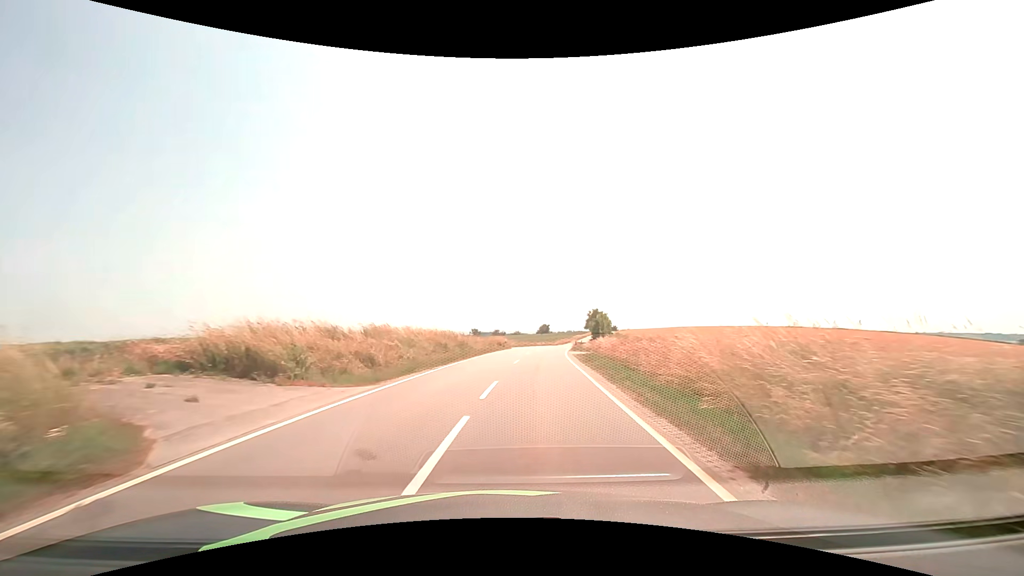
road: tertiary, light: Day
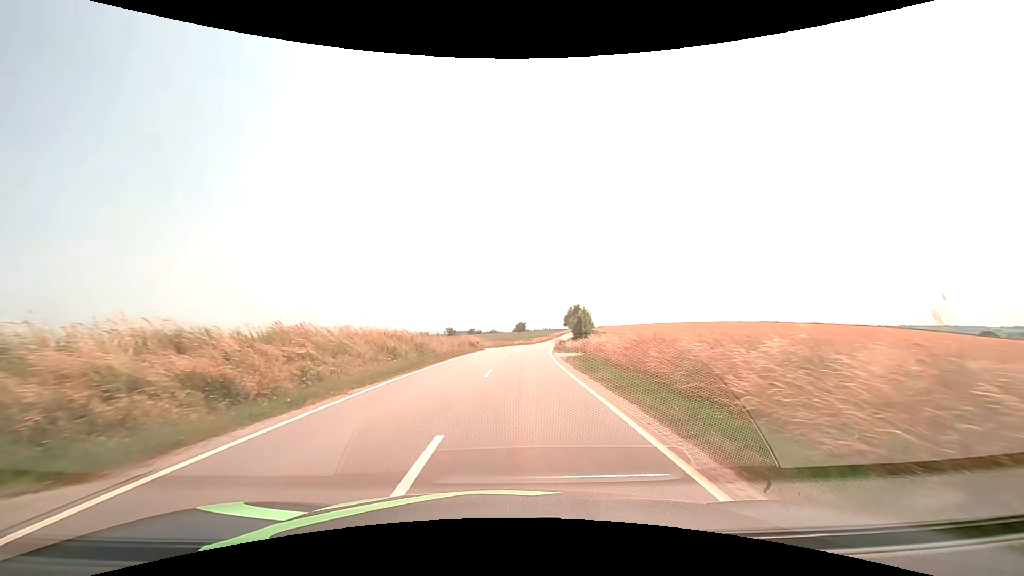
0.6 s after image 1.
(+0.2, +7.4) m; +3°
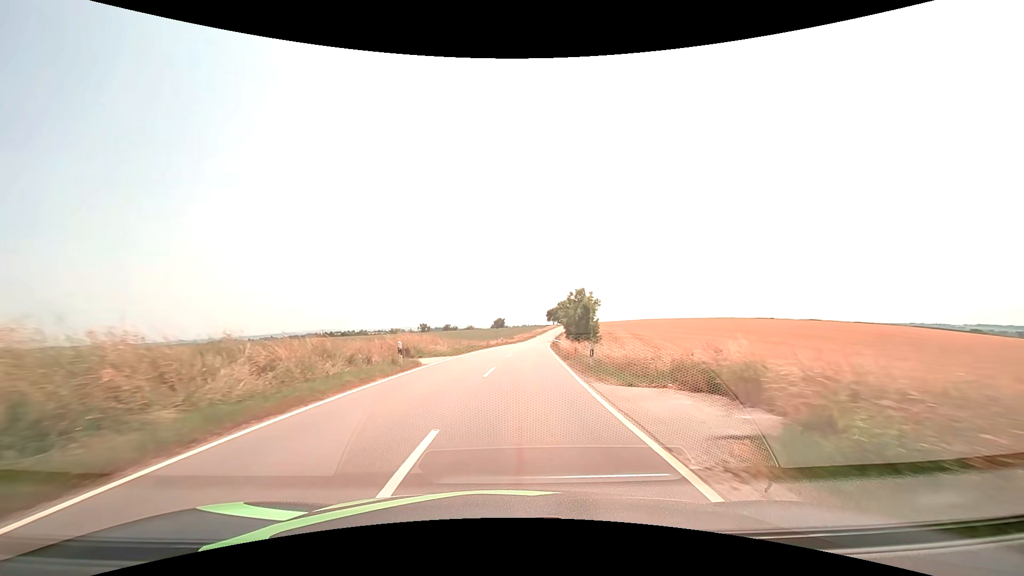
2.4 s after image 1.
(+0.6, +24.5) m; +3°
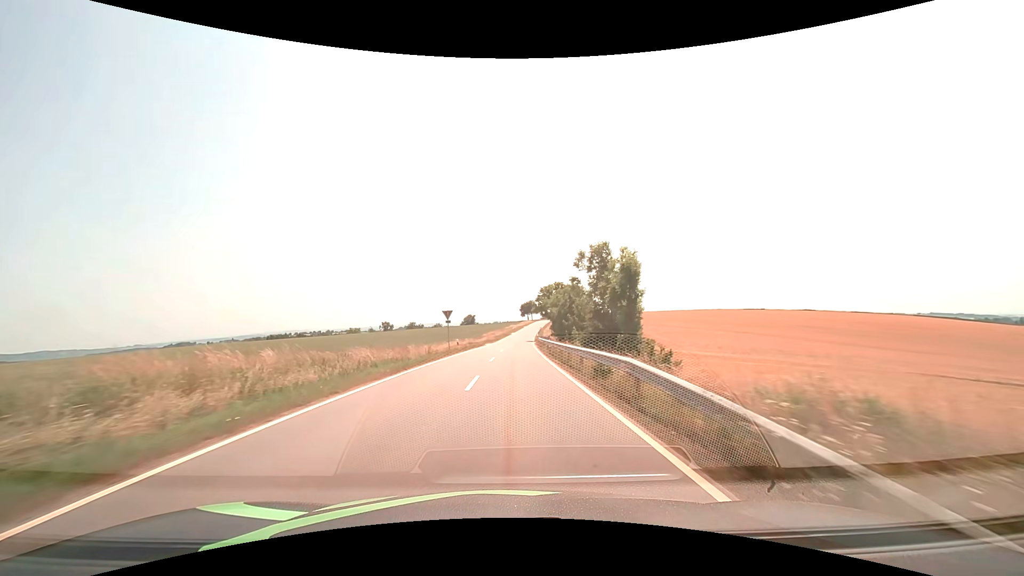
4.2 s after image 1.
(+0.9, +28.0) m; +3°
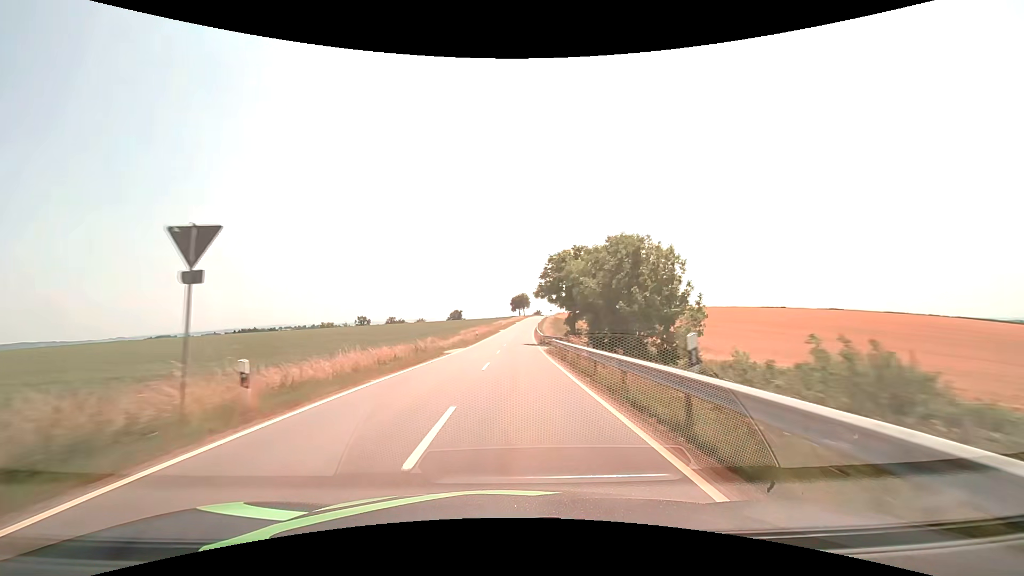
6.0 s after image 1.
(+0.3, +31.1) m; +2°
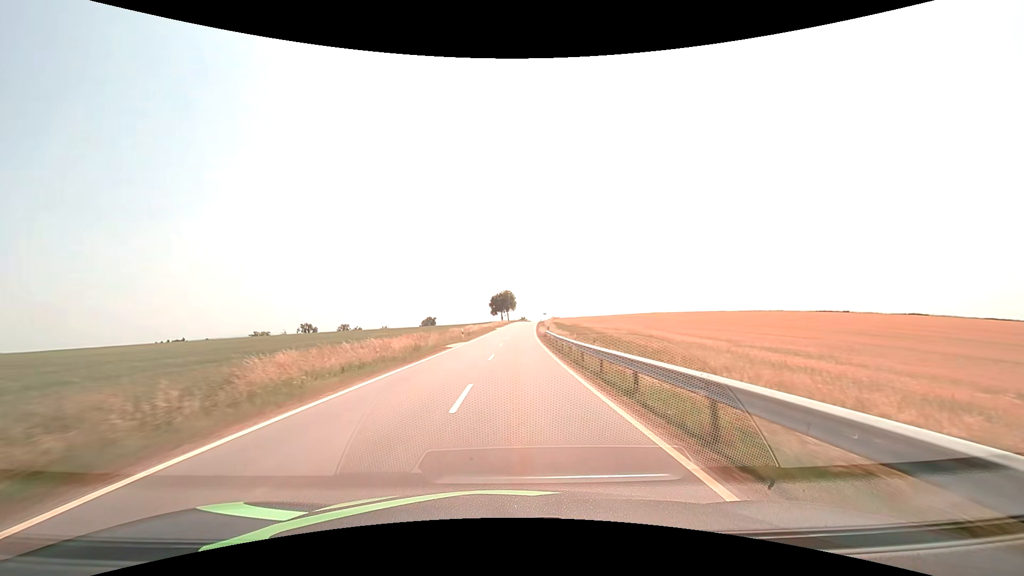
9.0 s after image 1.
(+0.8, +58.0) m; +2°
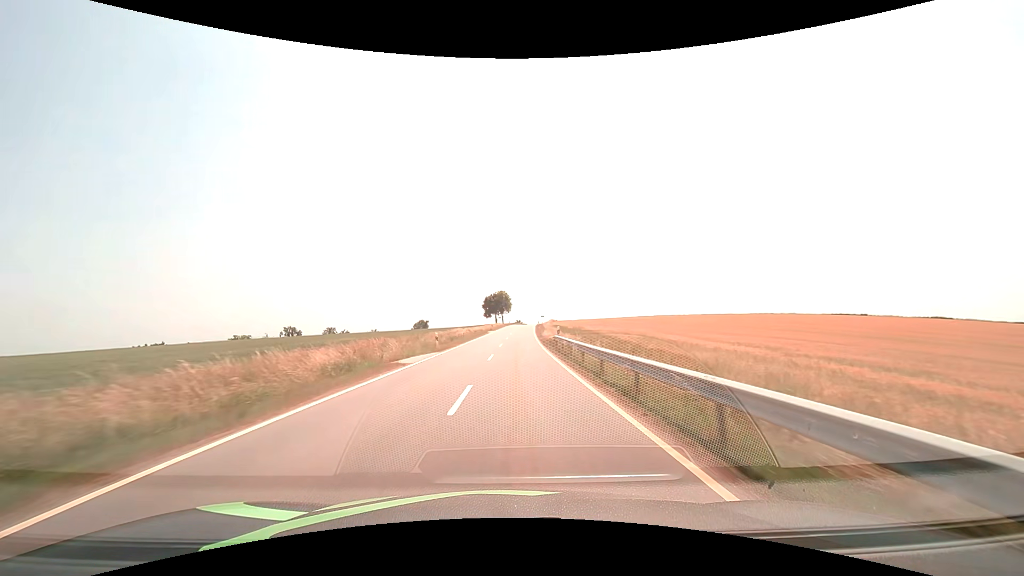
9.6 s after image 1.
(+0.1, +12.4) m; 0°
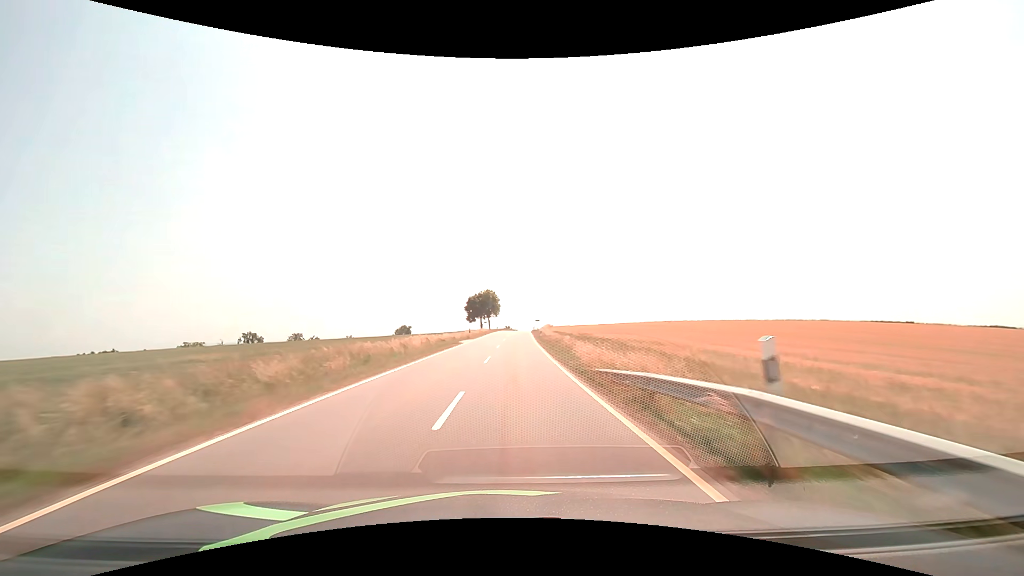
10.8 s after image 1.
(+0.3, +25.5) m; +1°
(0, +10) (0, +20) (0, +30) (+1, +40) (+1, +50) (+1, +60) (+2, +70) (+2, +80) (+3, +90) (+3, +100) m
